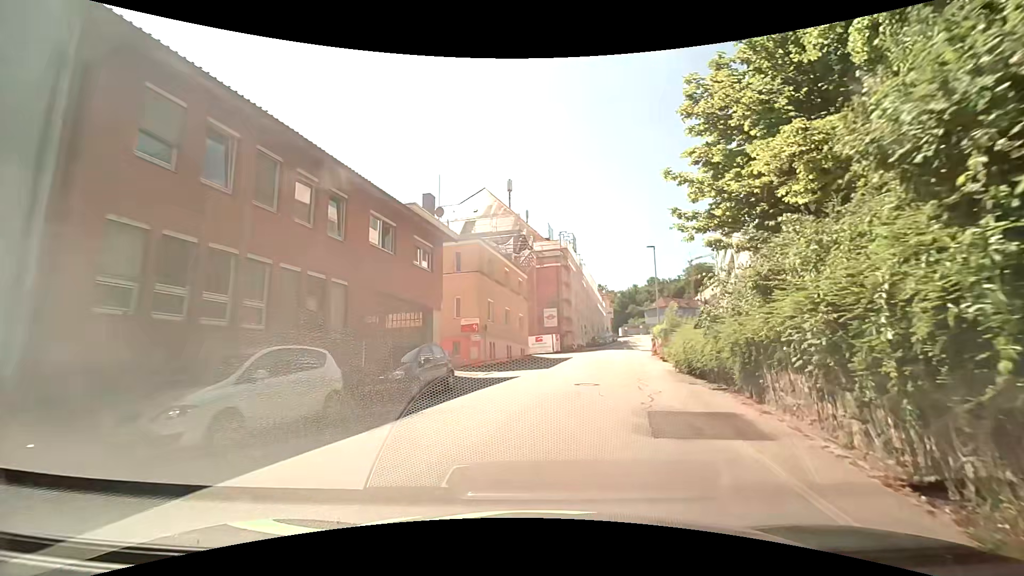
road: residential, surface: asphalt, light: Day
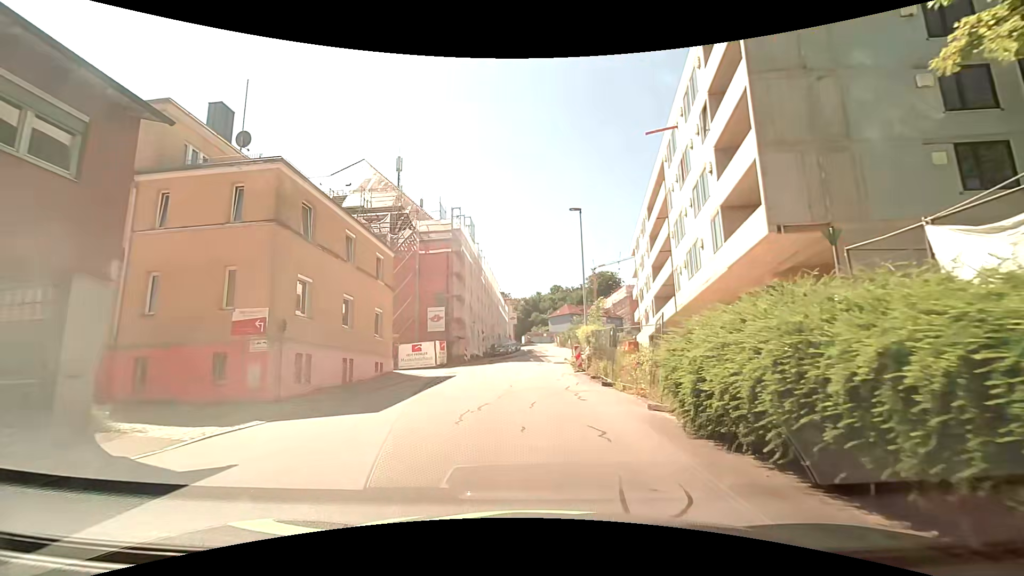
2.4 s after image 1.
(+2.0, +13.7) m; +12°
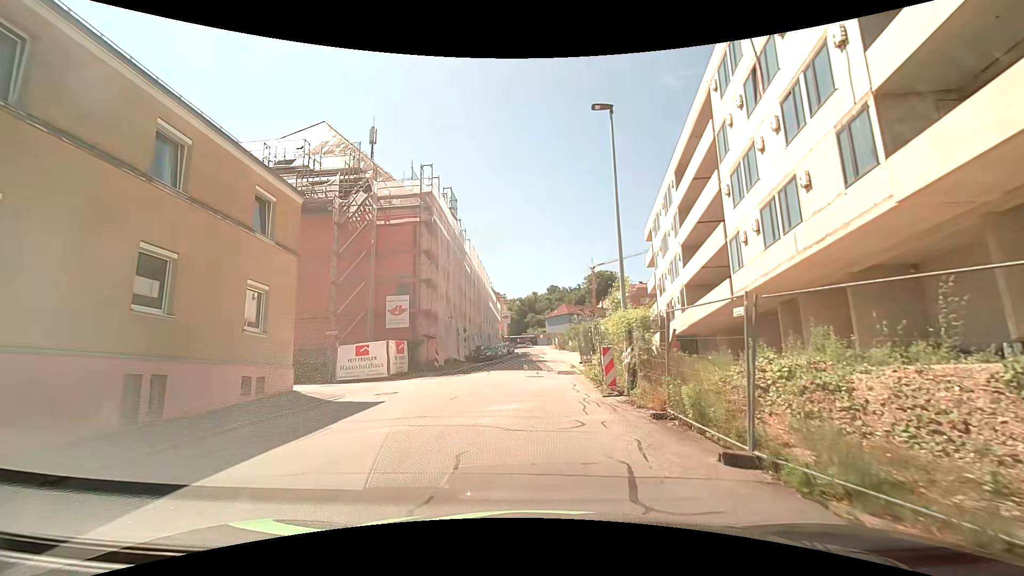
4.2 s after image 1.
(+0.1, +11.2) m; 0°
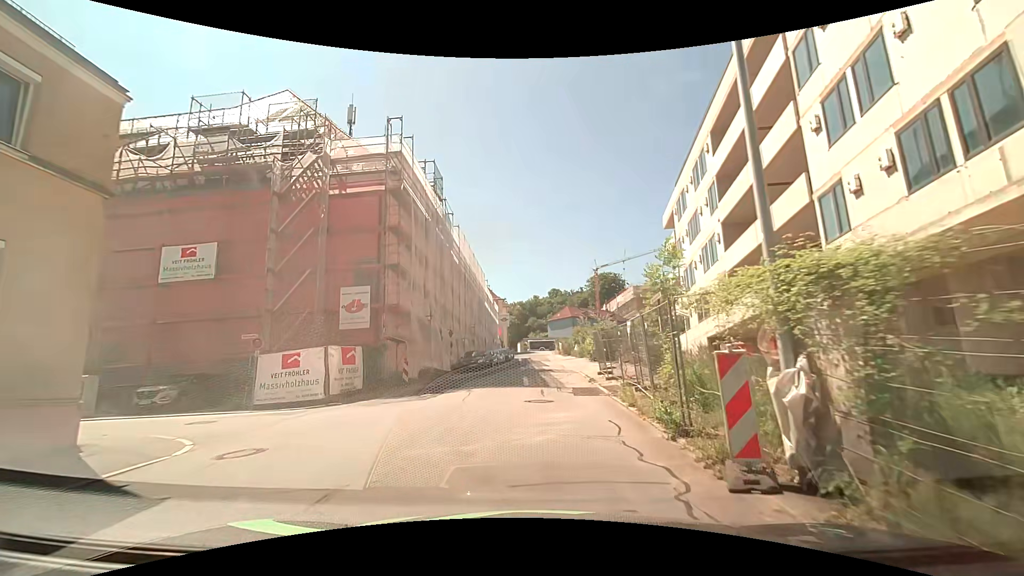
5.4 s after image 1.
(0.0, +8.1) m; +1°
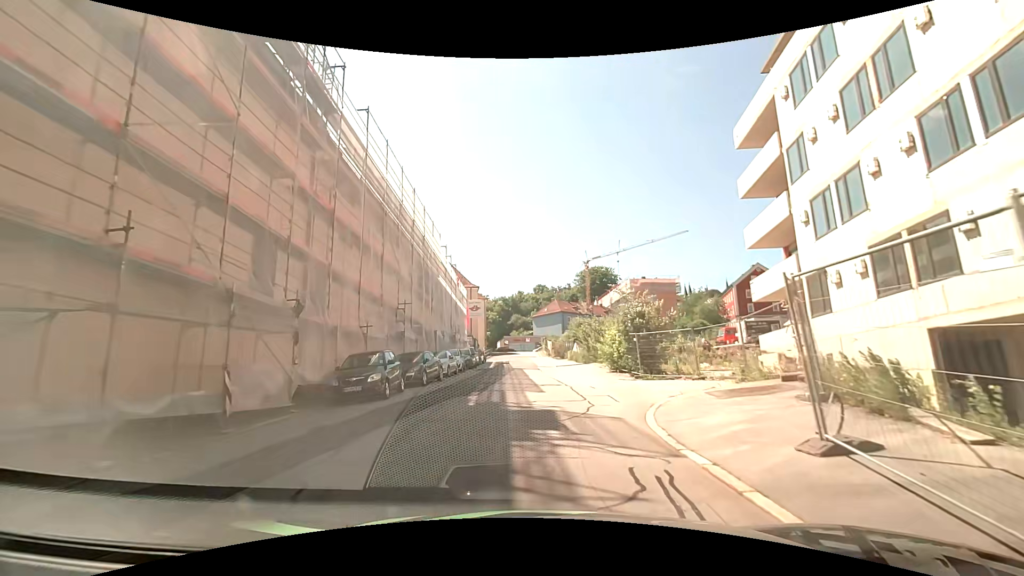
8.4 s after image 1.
(+0.2, +21.3) m; +1°
(0, +10) (0, +20) (+1, +30) (+1, +40) (+1, +50) (+1, +60) (+1, +70) (0, +80) (0, +90) (0, +100) m
